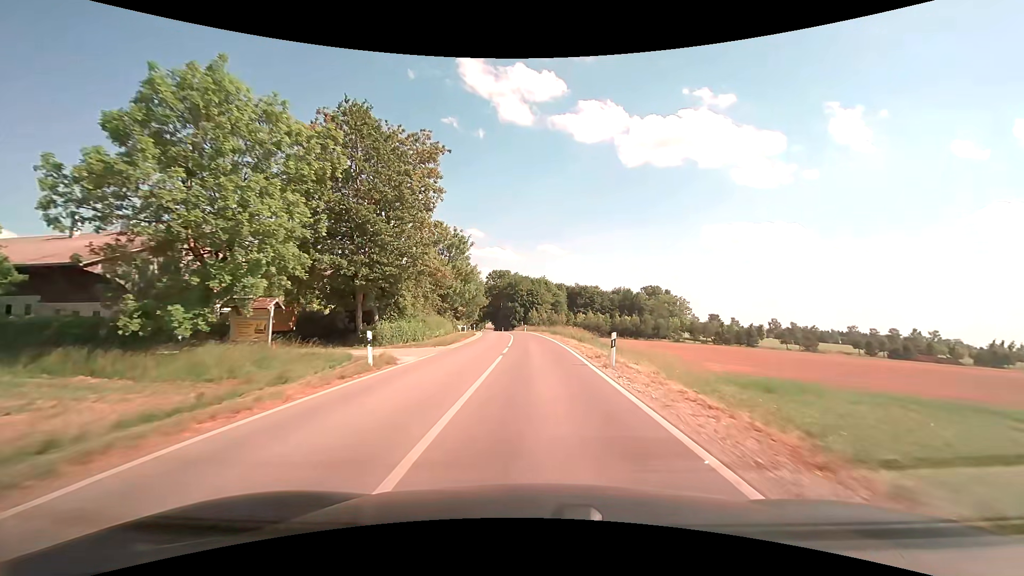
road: tertiary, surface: asphalt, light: Day
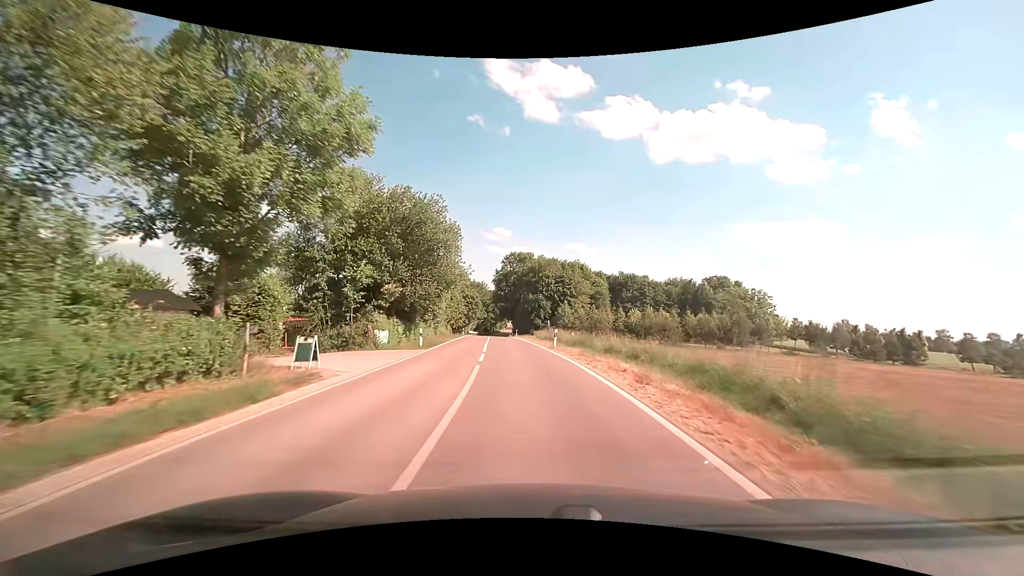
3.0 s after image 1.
(-0.8, +45.1) m; -3°
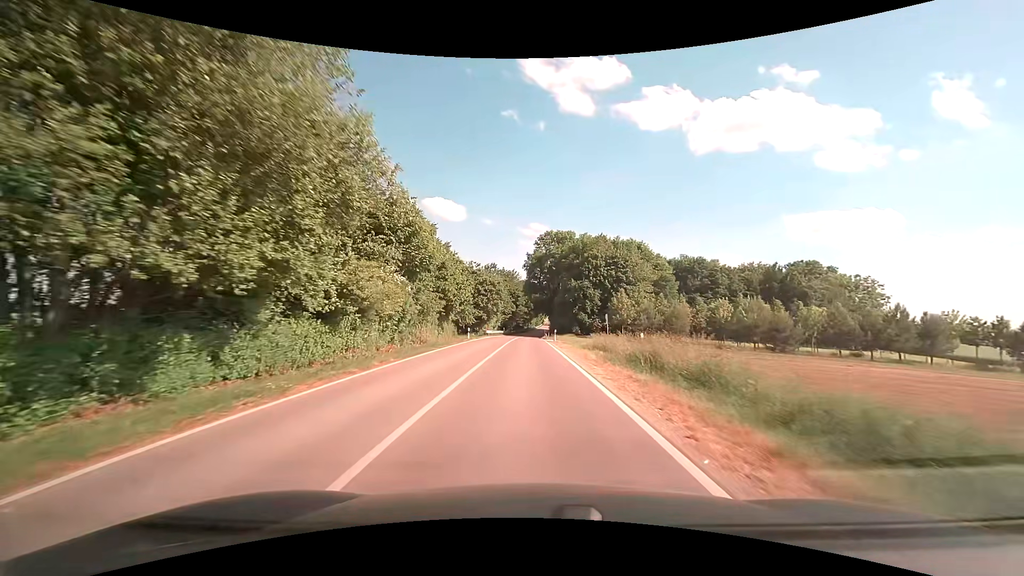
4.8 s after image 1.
(-0.9, +27.0) m; -4°
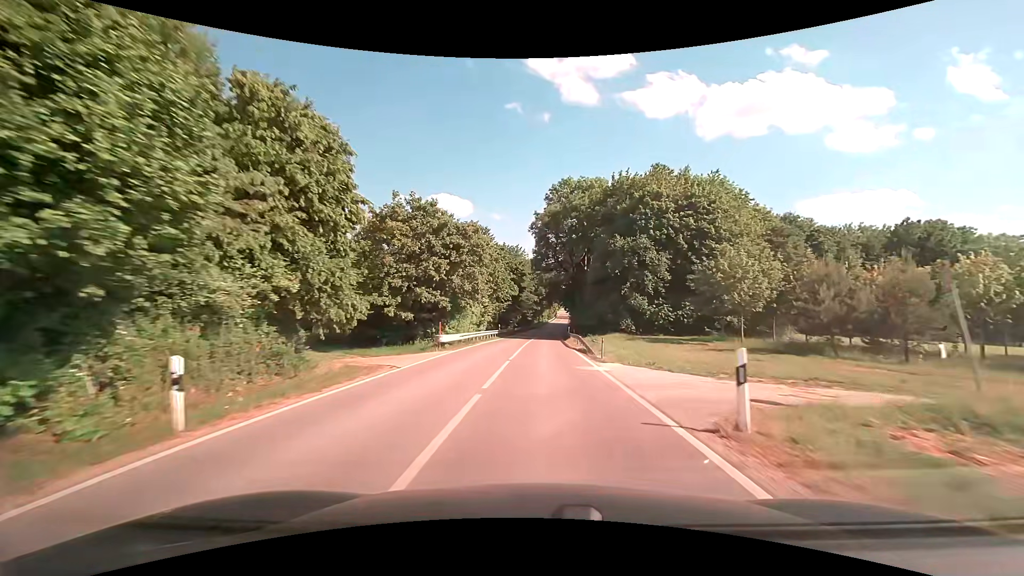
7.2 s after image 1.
(-0.8, +36.7) m; -2°
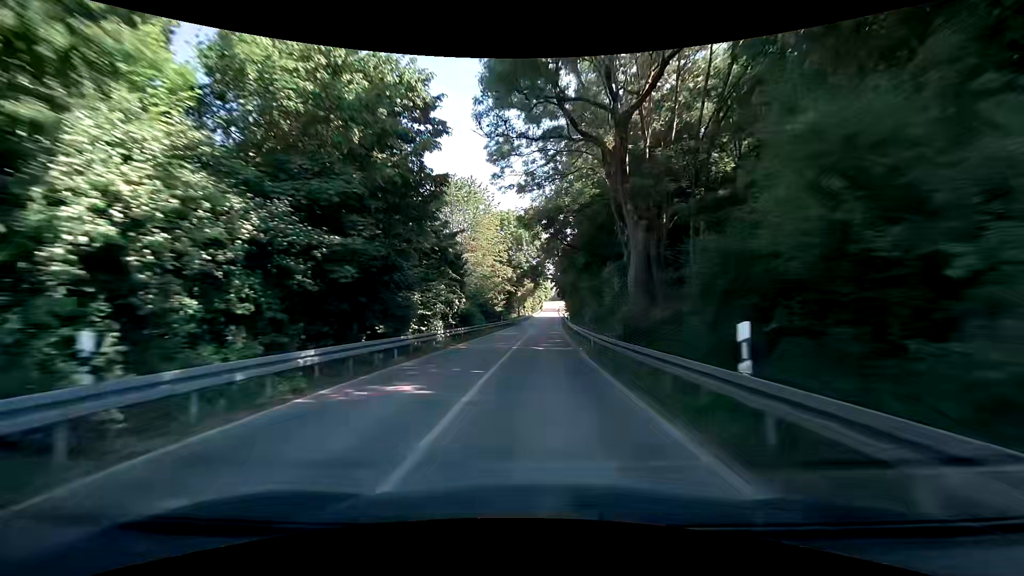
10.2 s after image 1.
(+1.2, +47.8) m; +2°
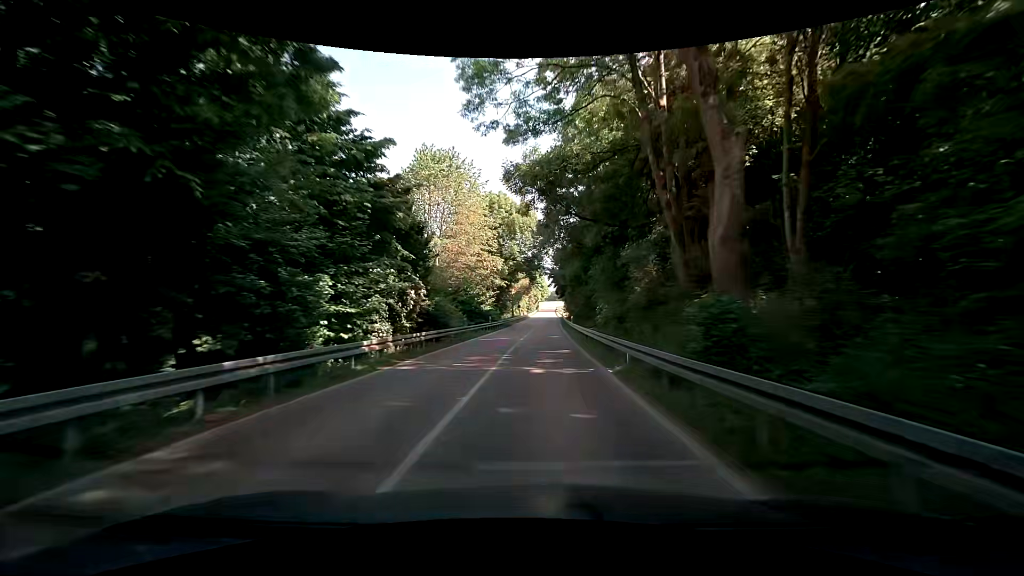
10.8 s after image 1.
(0.0, +9.9) m; 0°
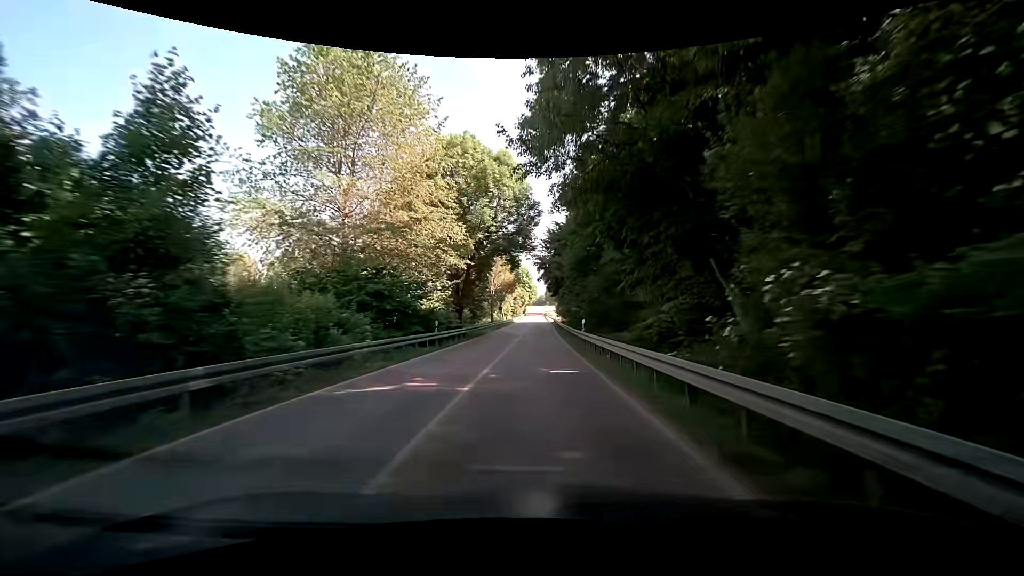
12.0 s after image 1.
(+0.3, +20.0) m; +2°
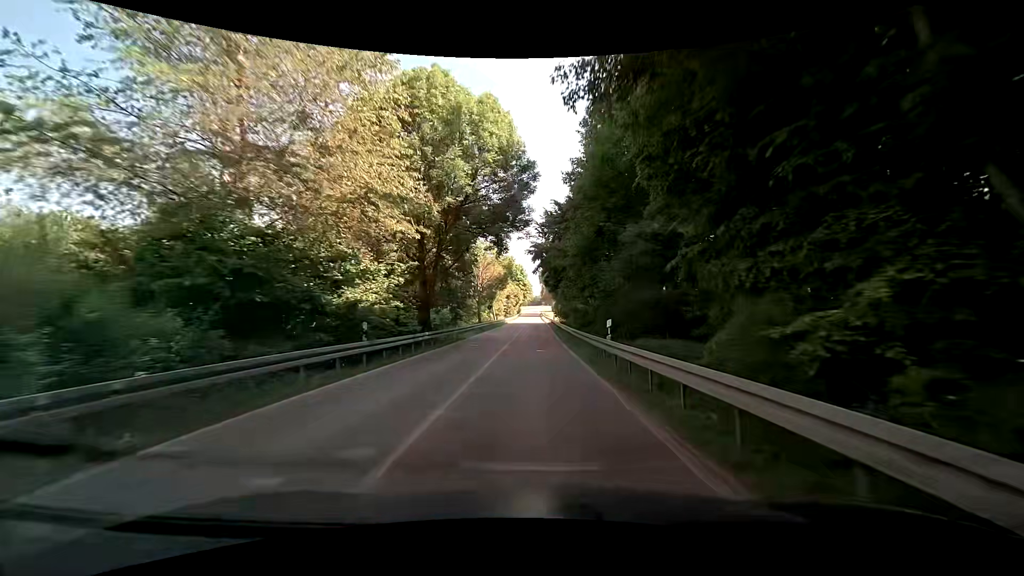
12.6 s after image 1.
(-0.1, +10.1) m; -1°
(0, +10) (0, +20) (0, +30) (0, +40) (+1, +50) (+1, +60) (+1, +70) (+1, +80) (+1, +90) (+1, +100) m
